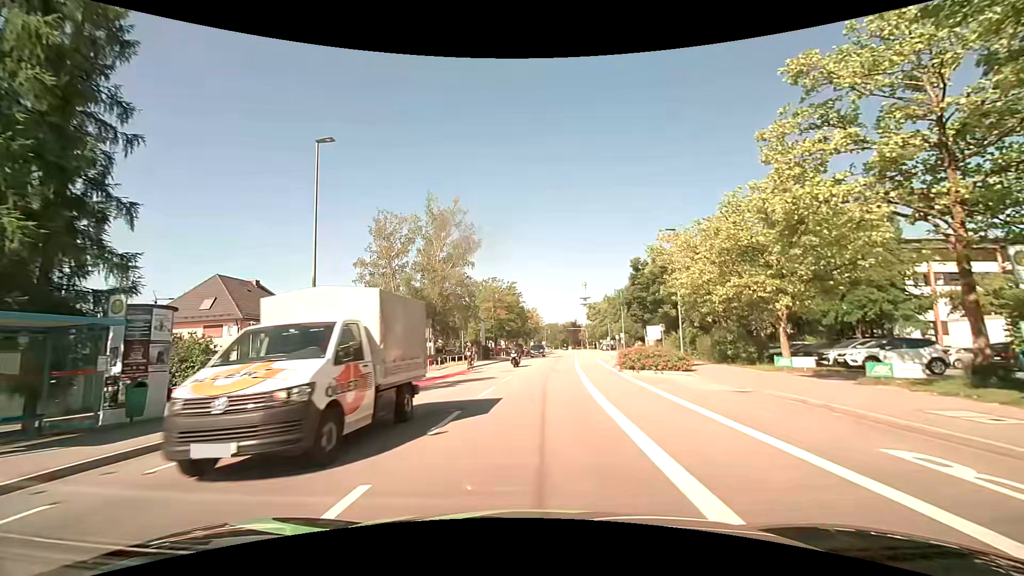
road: tertiary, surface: asphalt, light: Day
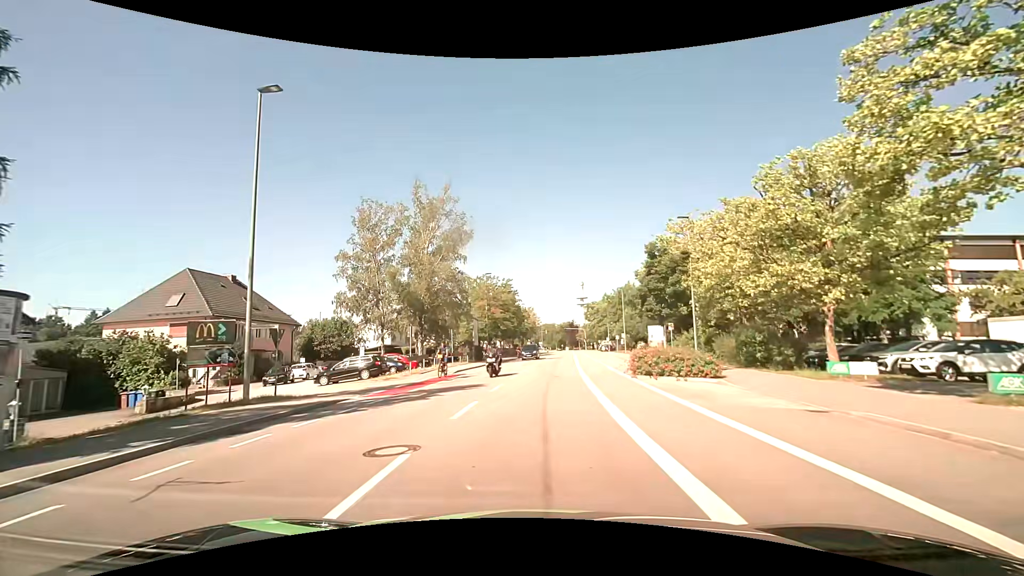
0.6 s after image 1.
(0.0, +4.2) m; -1°
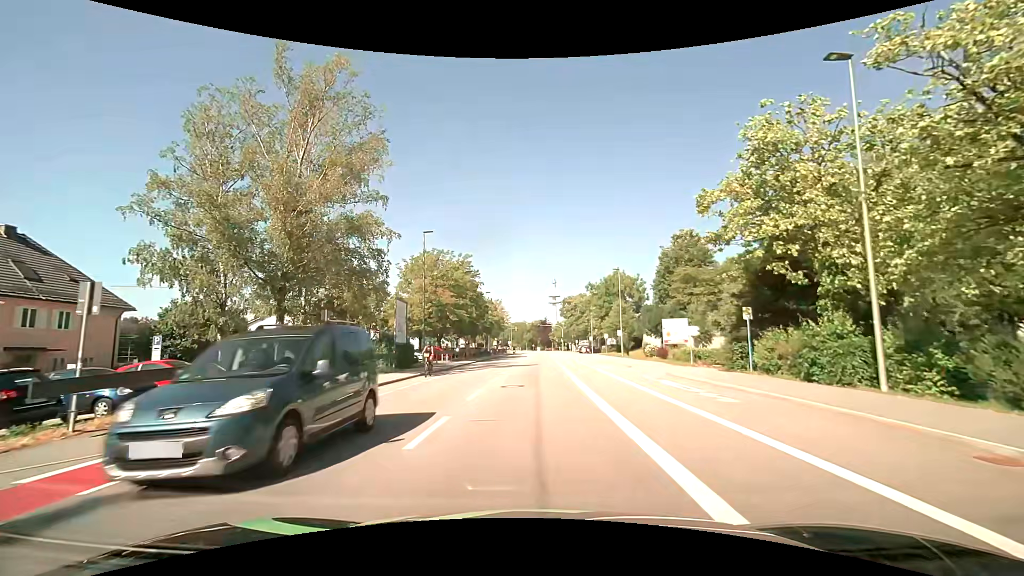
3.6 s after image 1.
(+0.7, +21.0) m; +3°
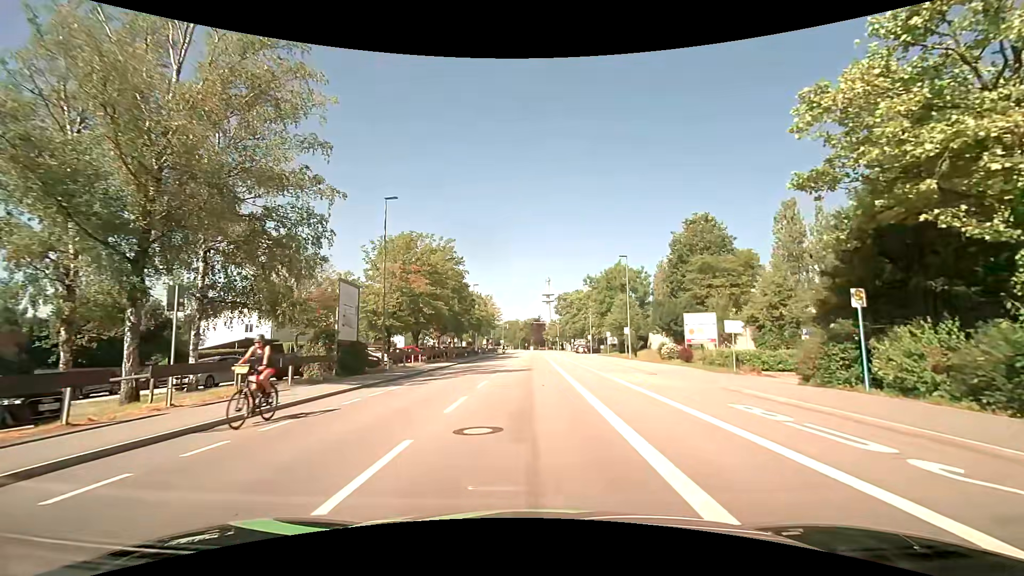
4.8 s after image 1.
(+0.2, +8.6) m; +2°
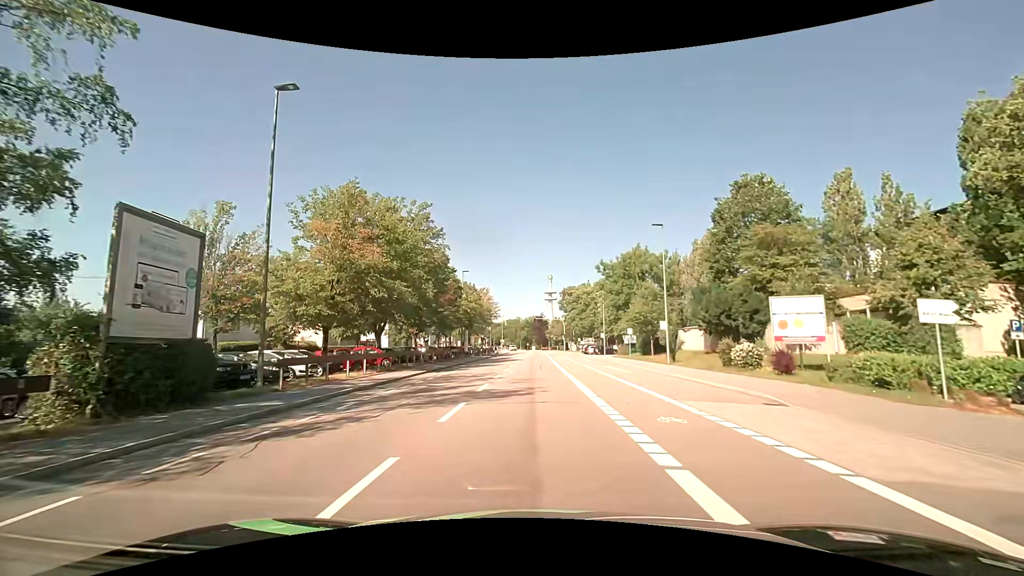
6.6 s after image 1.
(0.0, +13.1) m; 0°
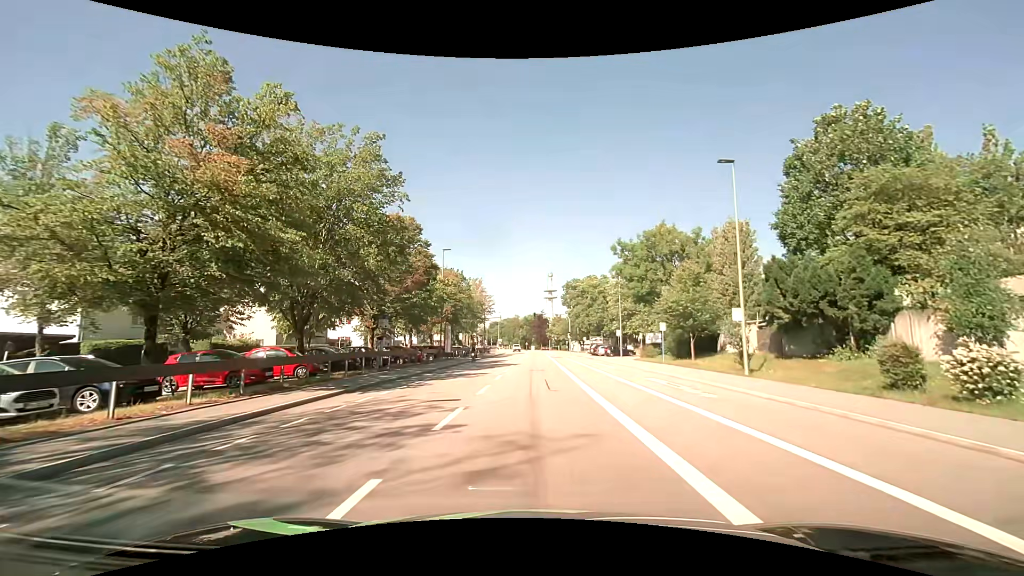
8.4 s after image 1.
(-0.1, +13.0) m; -1°
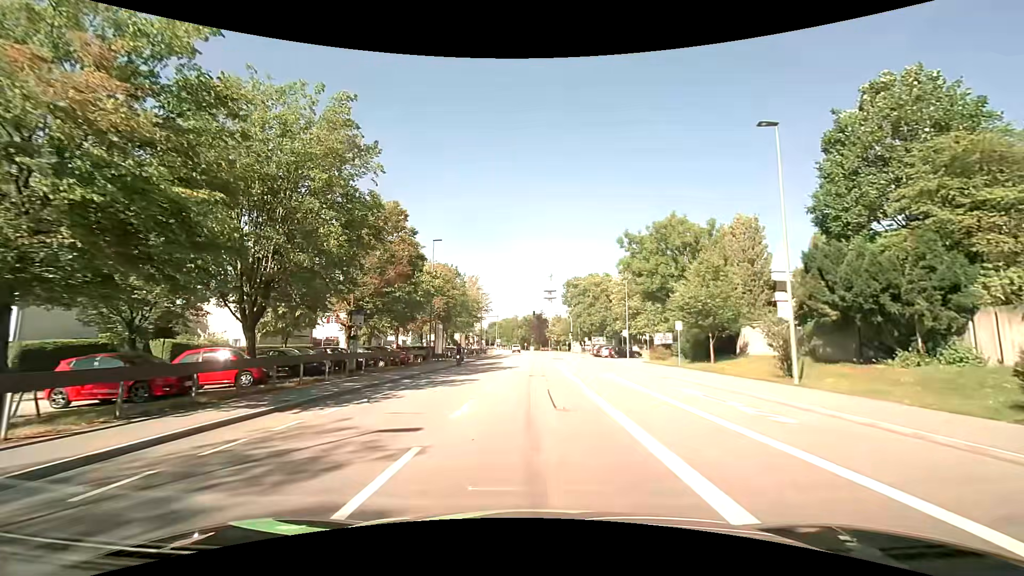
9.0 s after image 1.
(0.0, +4.3) m; 0°
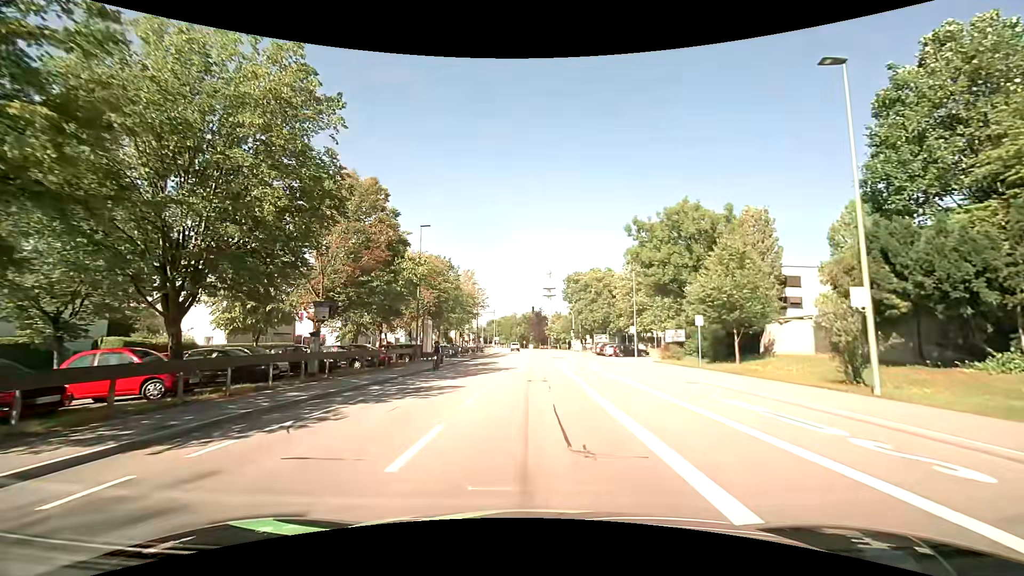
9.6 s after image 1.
(0.0, +4.4) m; 0°
(0, +10) (0, +20) (0, +30) (+1, +40) (+1, +50) (+1, +60) (+1, +70) (+1, +80) (+1, +90) (+1, +100) m
